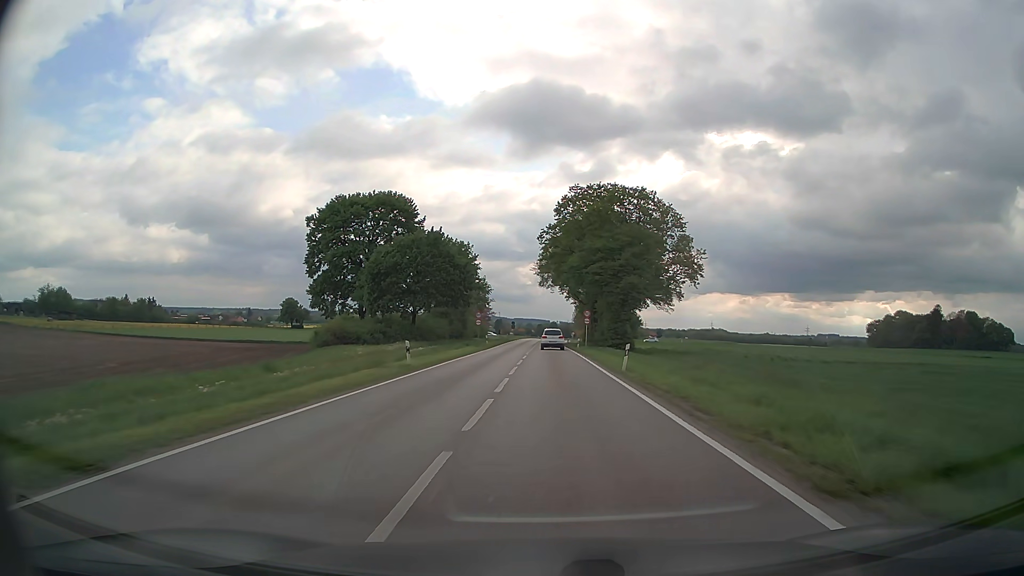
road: secondary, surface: asphalt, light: Day
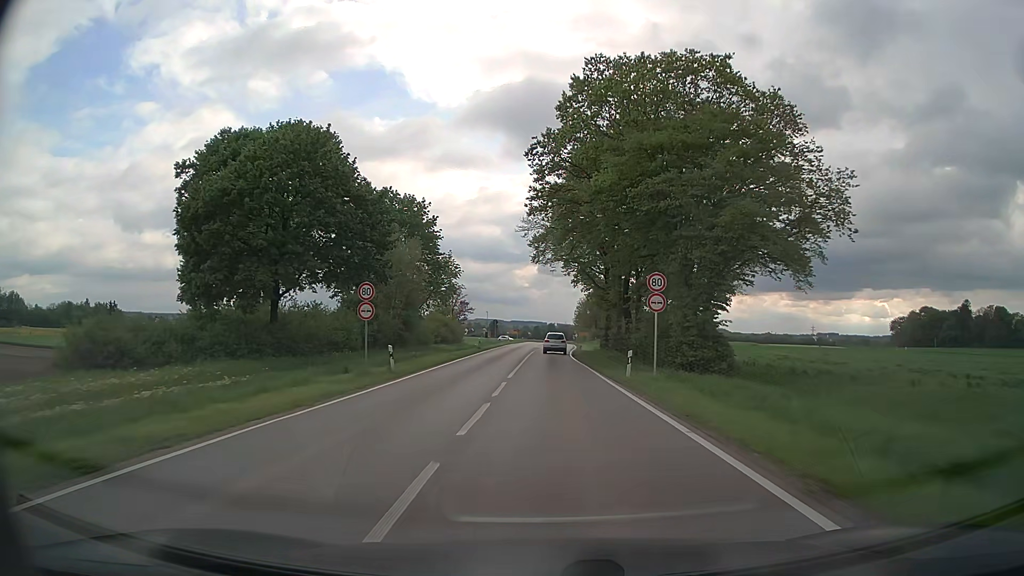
(+0.1, +36.6) m; 0°
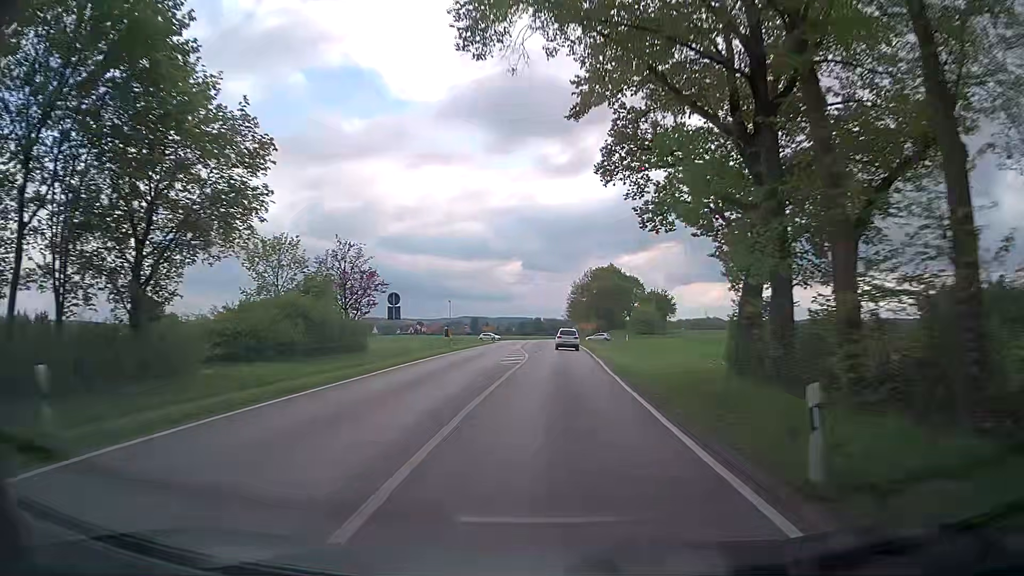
(+0.4, +49.0) m; +1°
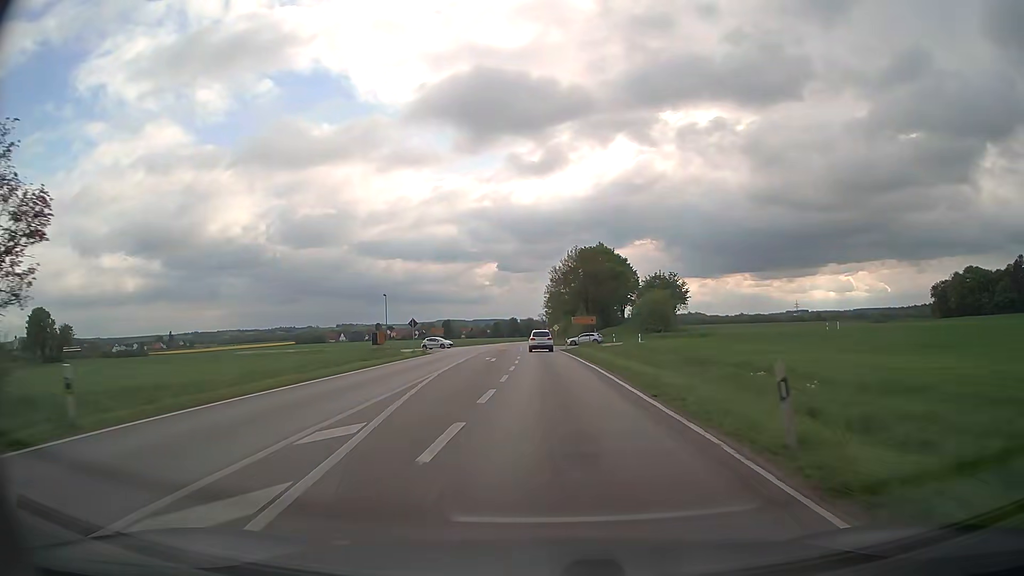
(+0.8, +36.5) m; +2°
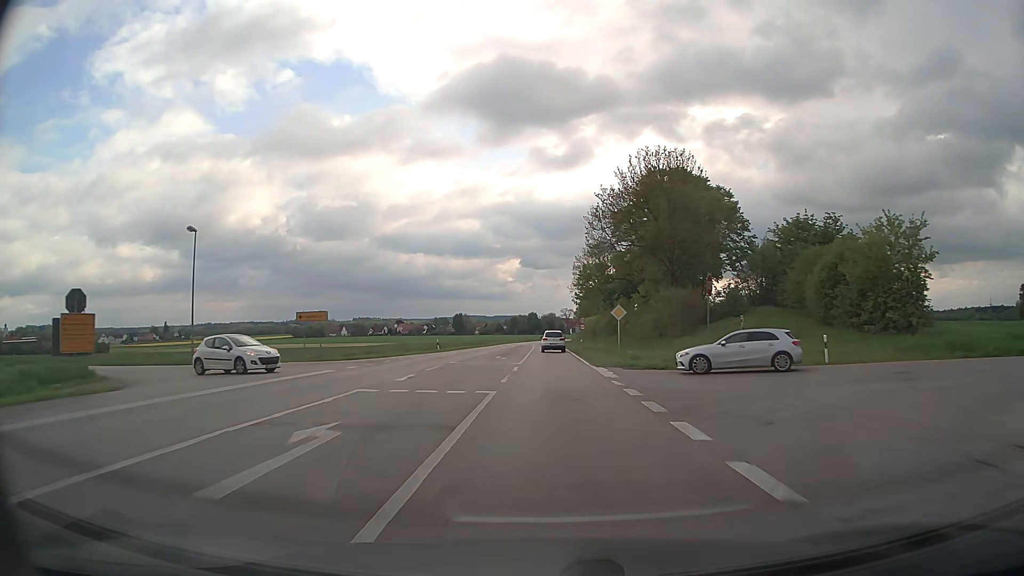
(-0.9, +59.8) m; -2°
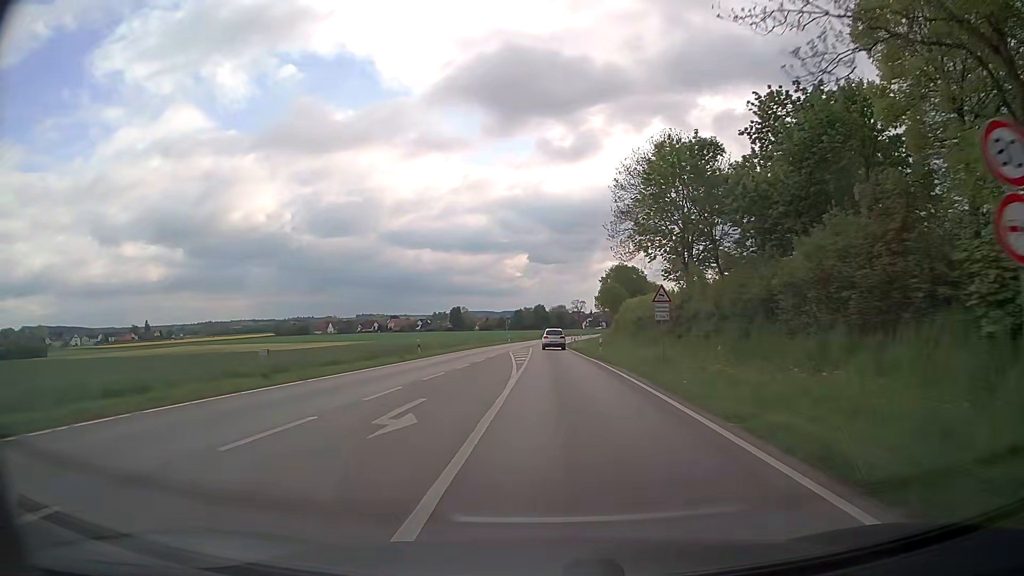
(-0.2, +58.6) m; -1°
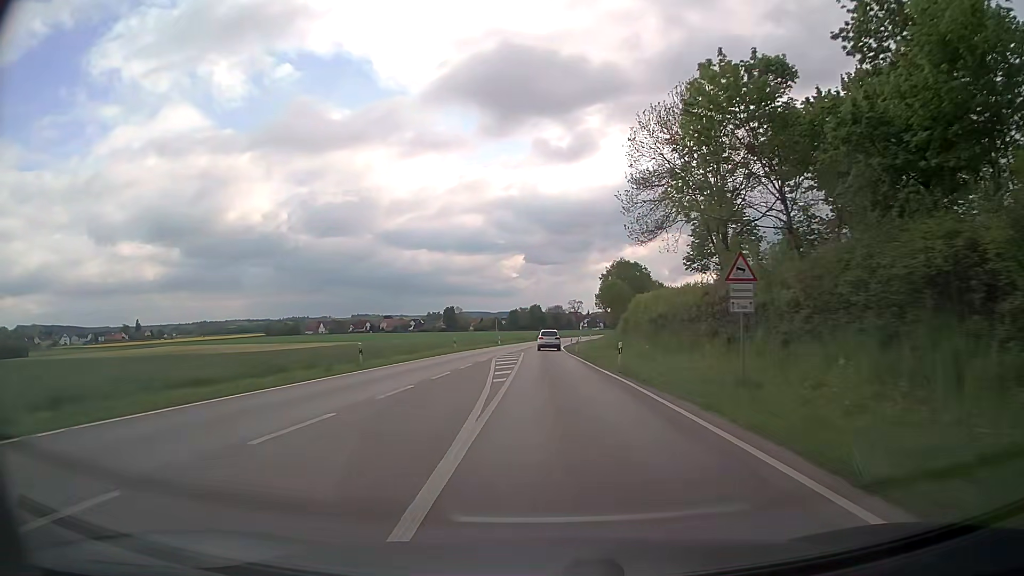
(+0.1, +11.6) m; +1°
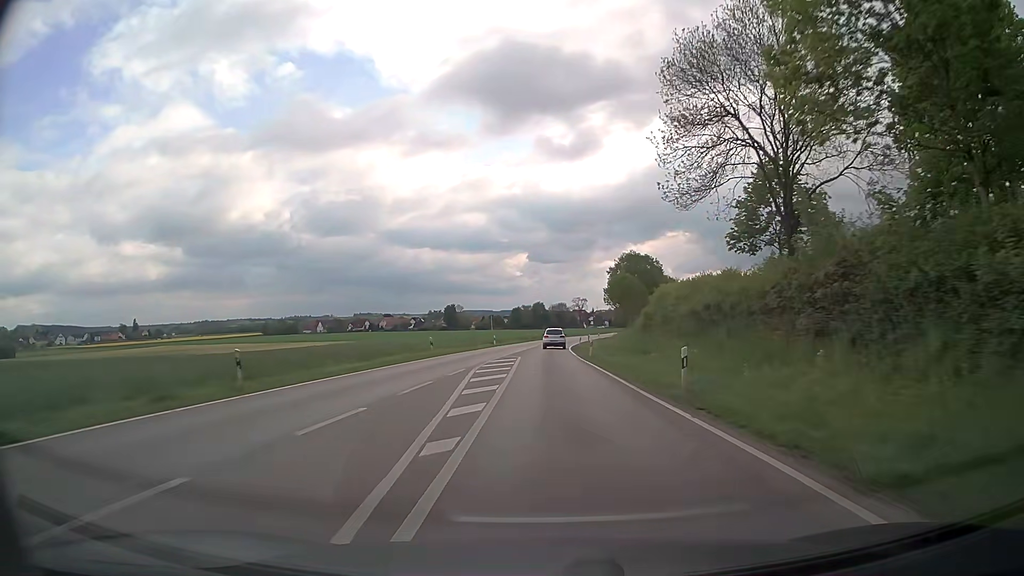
(-0.1, +11.6) m; -1°
(0, +10) (0, +20) (0, +30) (0, +40) (0, +50) (+1, +60) (+1, +70) (+2, +80) (+3, +90) (+5, +100) m
